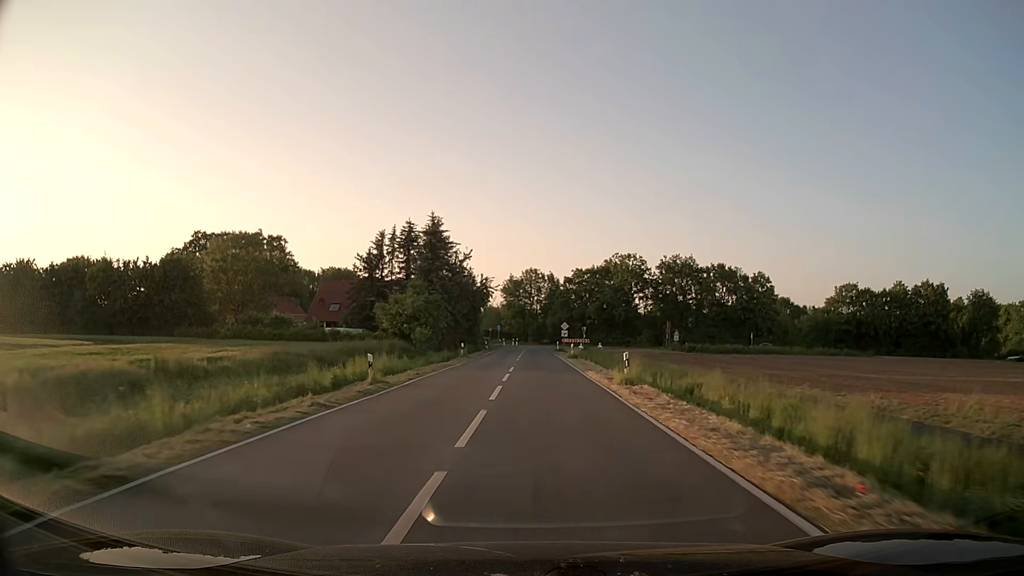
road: secondary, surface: asphalt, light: Day
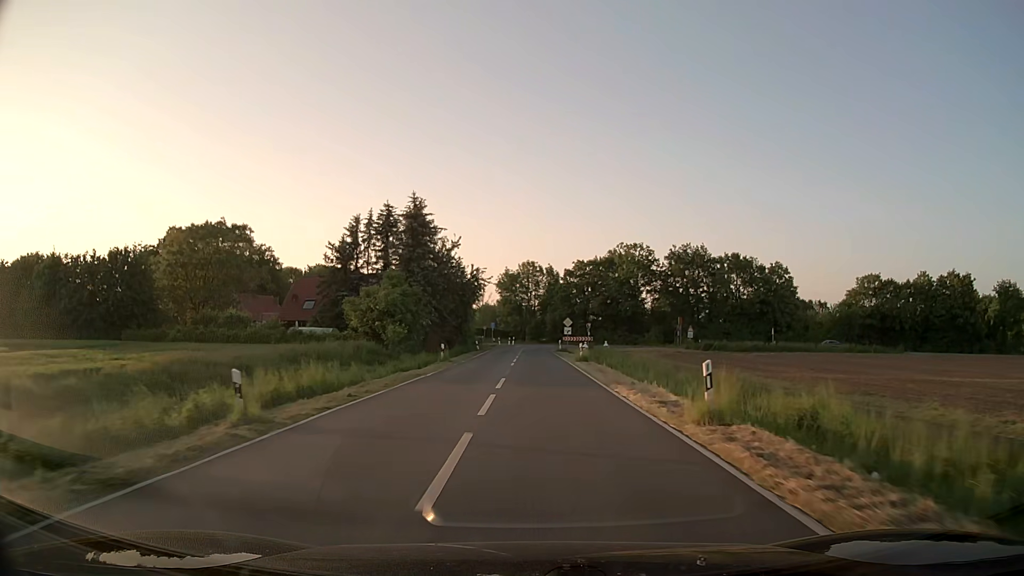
(0.0, +9.3) m; 0°
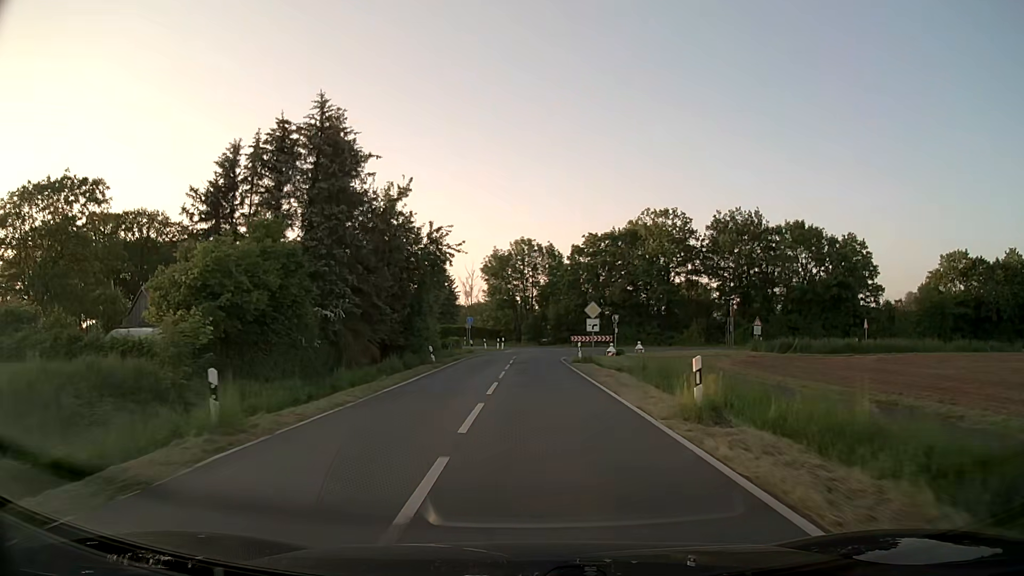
(+0.2, +25.8) m; 0°
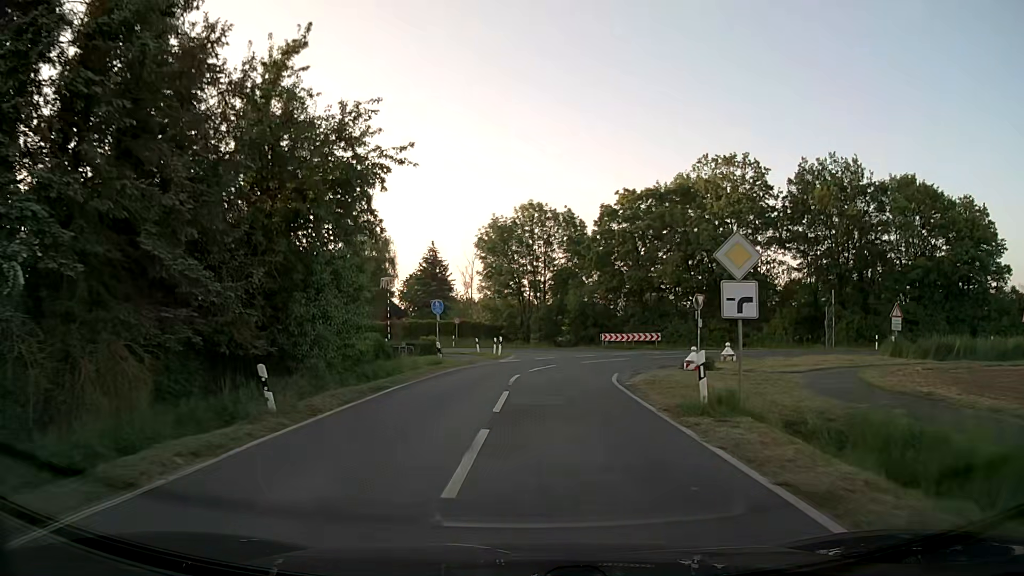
(-0.2, +21.9) m; -1°
